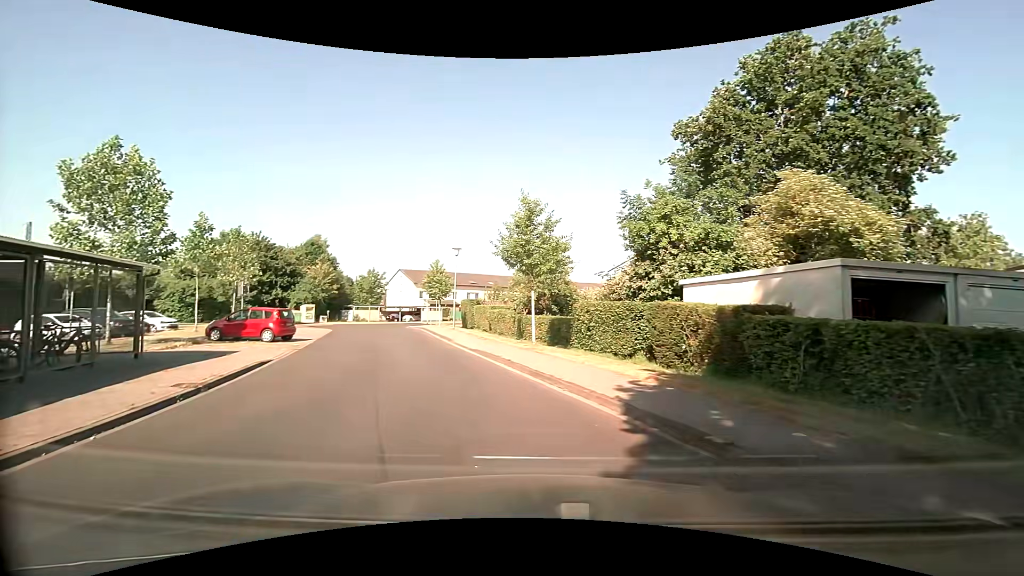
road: residential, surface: paved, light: Day
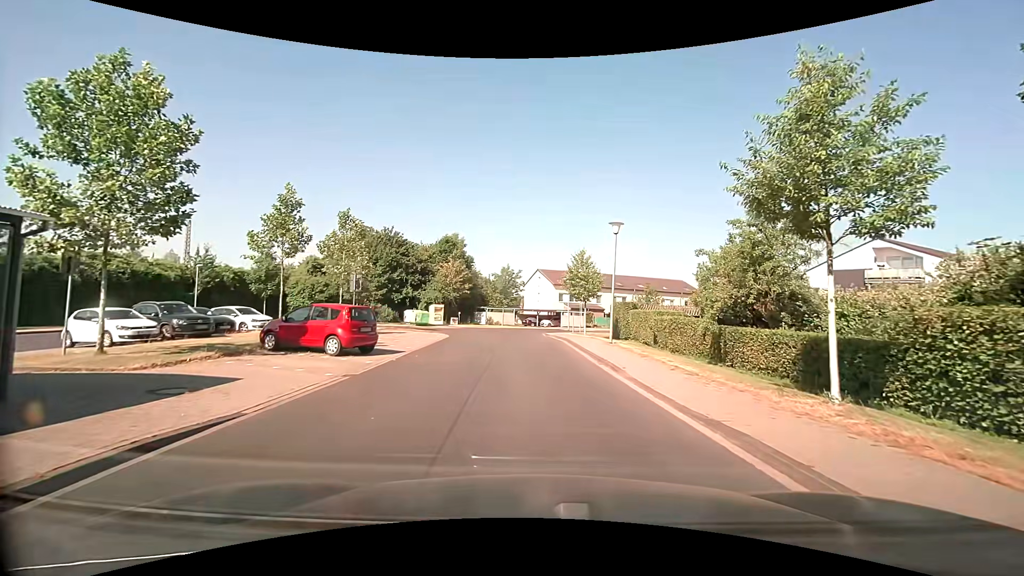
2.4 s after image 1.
(-1.9, +9.7) m; -17°
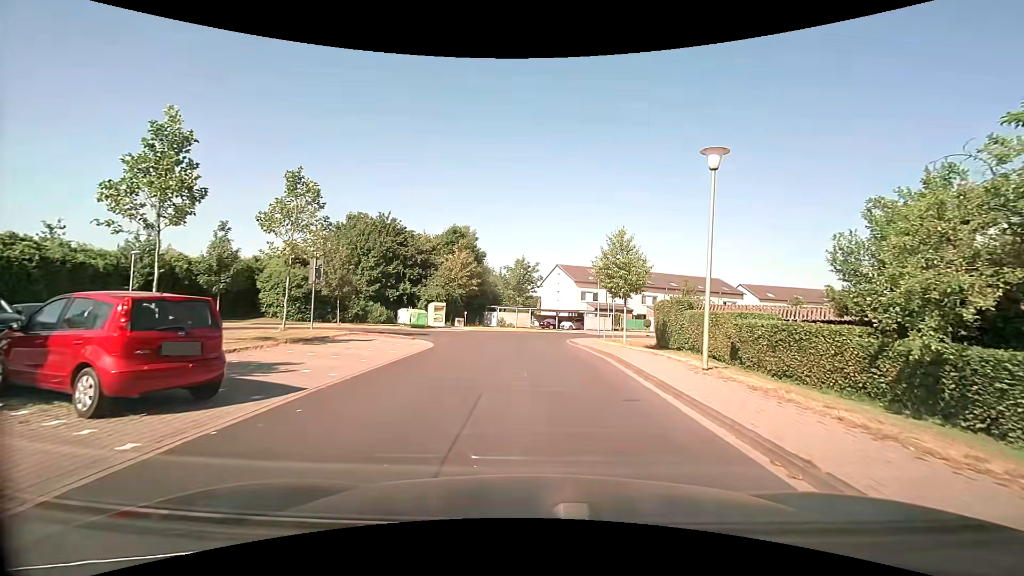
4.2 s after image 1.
(-0.1, +9.1) m; -1°
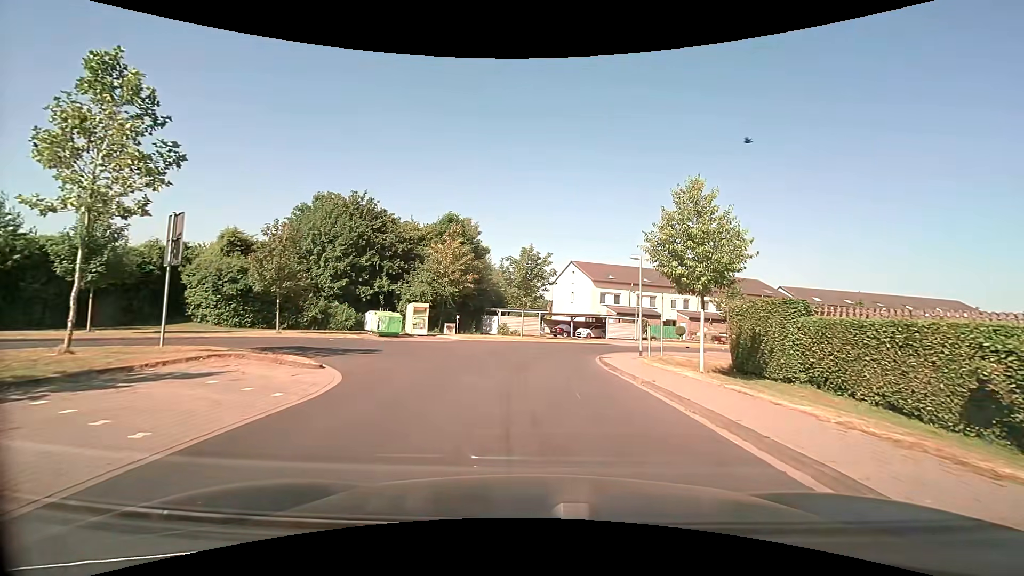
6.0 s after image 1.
(-0.1, +10.8) m; -1°
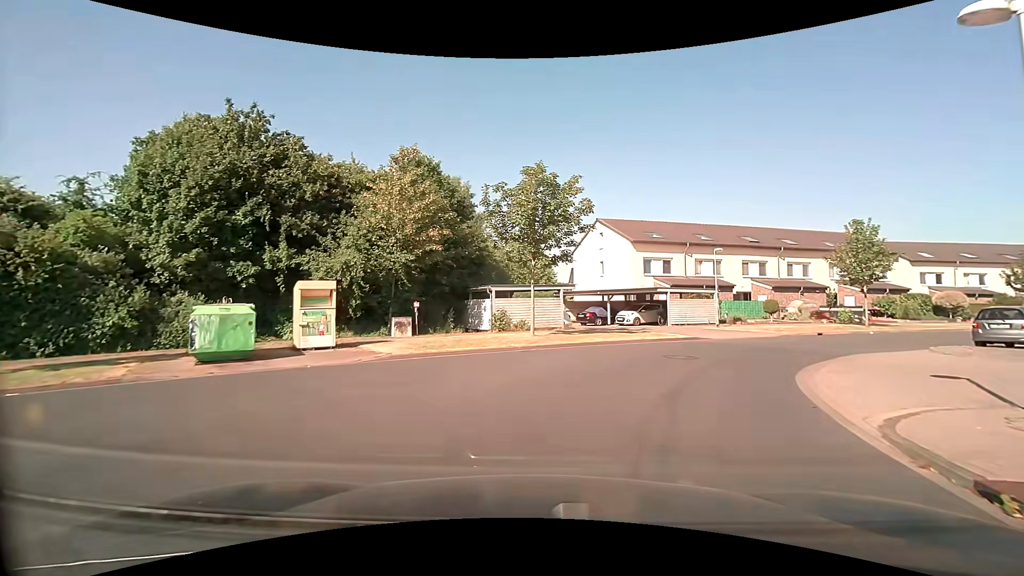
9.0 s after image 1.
(-0.3, +17.8) m; -2°
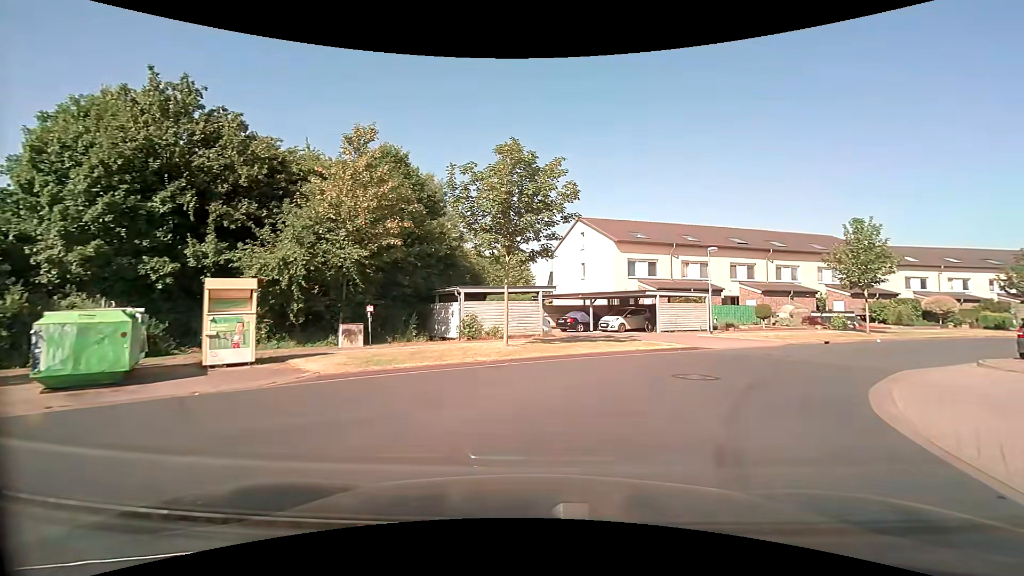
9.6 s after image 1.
(+0.1, +3.2) m; +3°
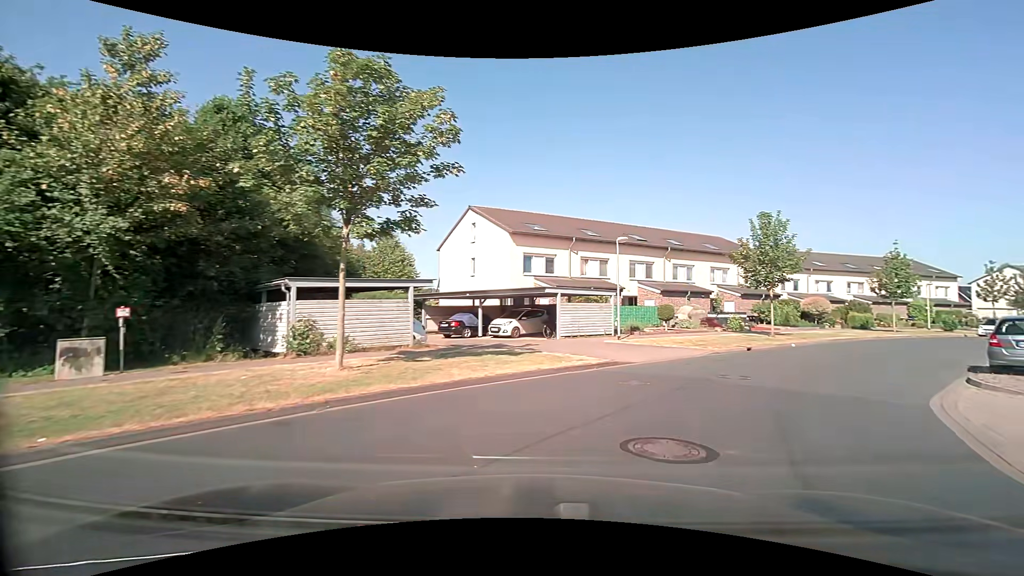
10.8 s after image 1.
(+0.4, +5.7) m; +10°
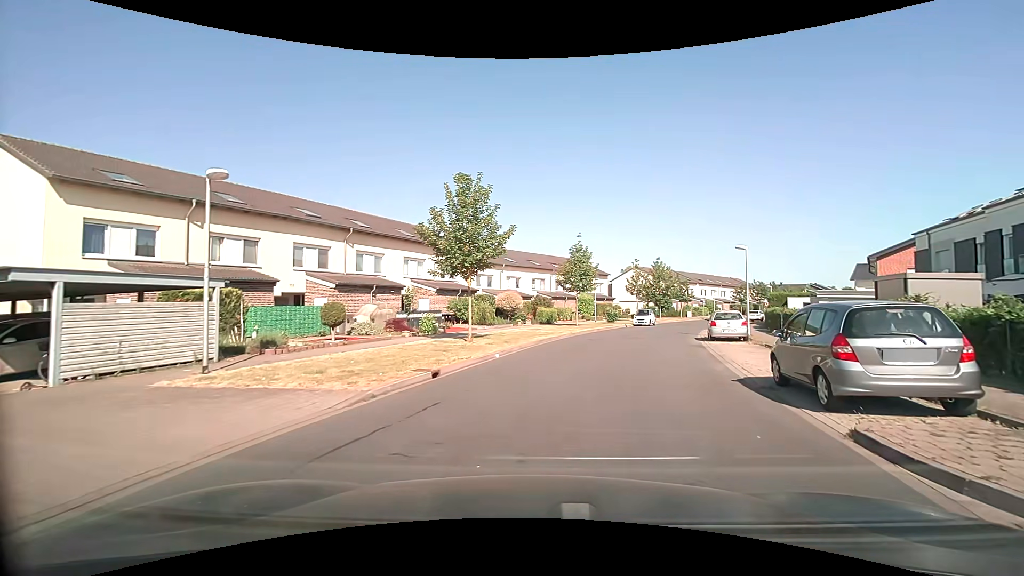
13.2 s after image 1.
(+3.3, +9.7) m; +34°
